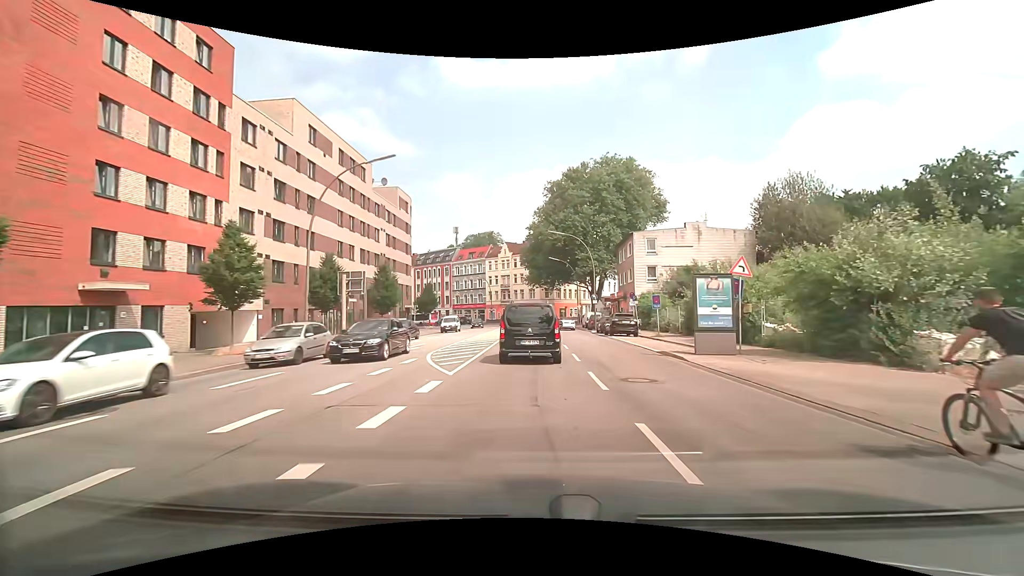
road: secondary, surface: asphalt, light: Day
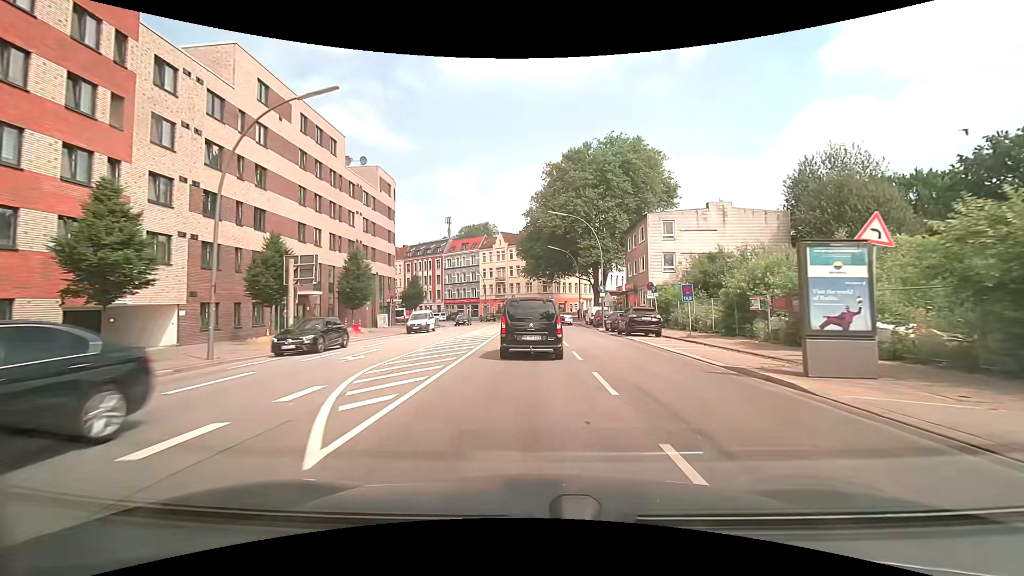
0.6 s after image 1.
(0.0, +7.3) m; 0°
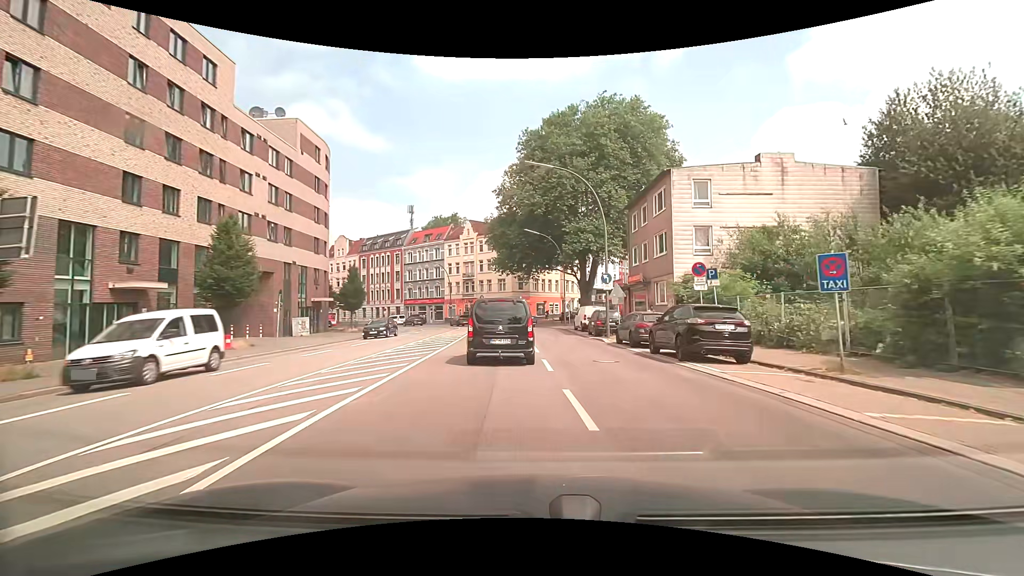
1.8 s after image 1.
(+0.3, +14.5) m; +3°
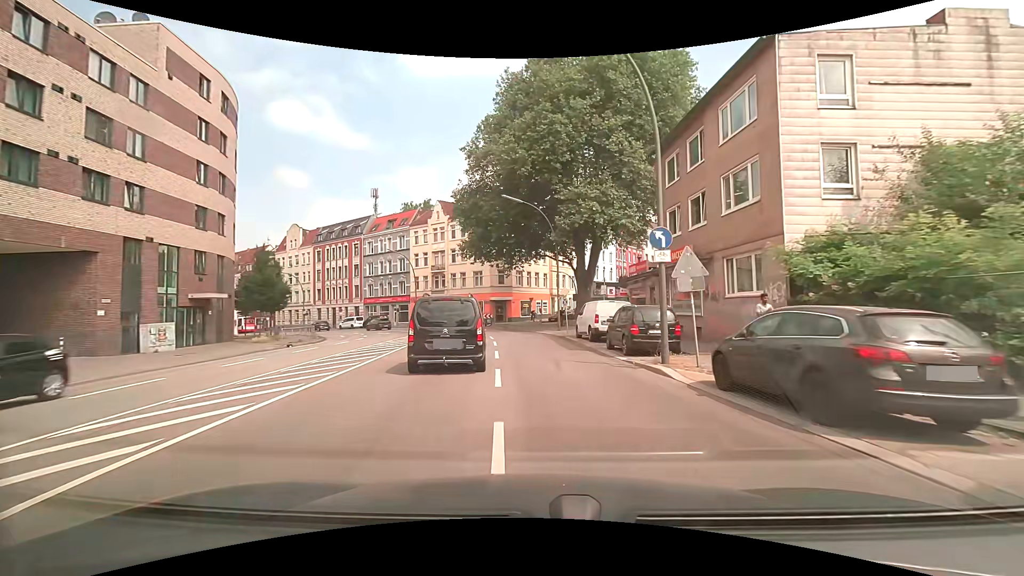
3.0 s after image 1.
(+0.2, +14.5) m; +2°
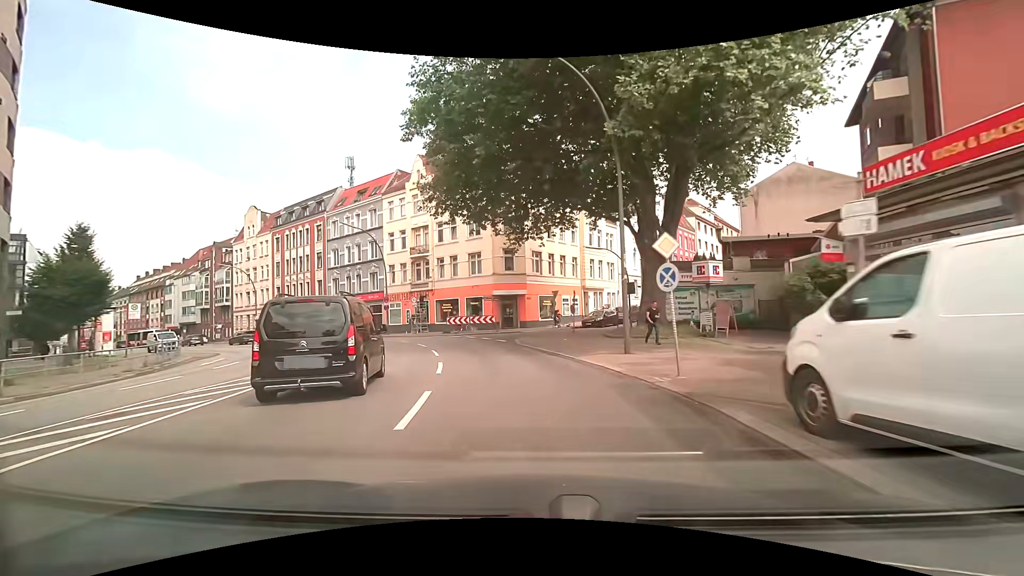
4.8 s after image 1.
(-0.5, +21.3) m; -3°
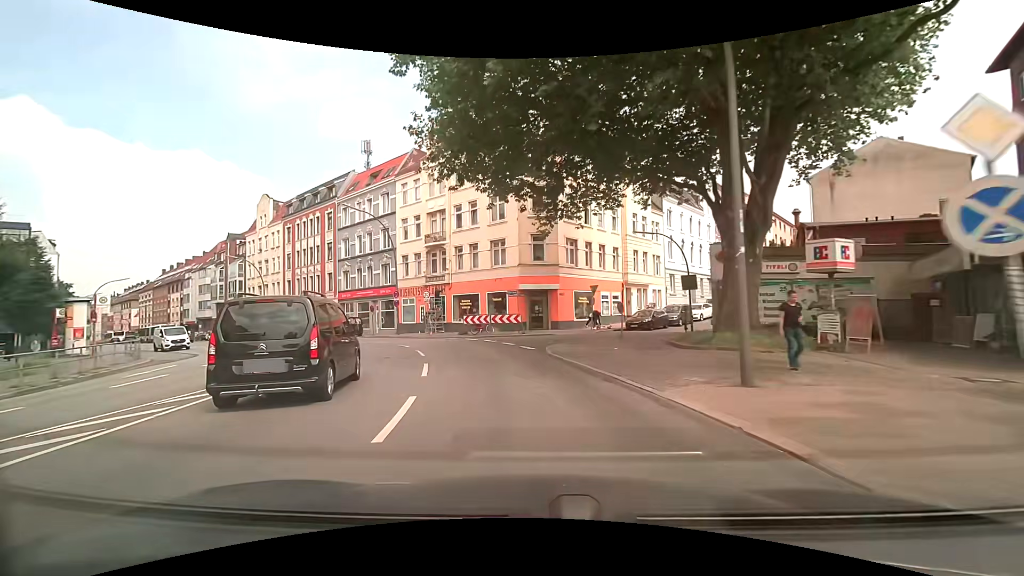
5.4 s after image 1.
(-0.2, +6.6) m; -3°
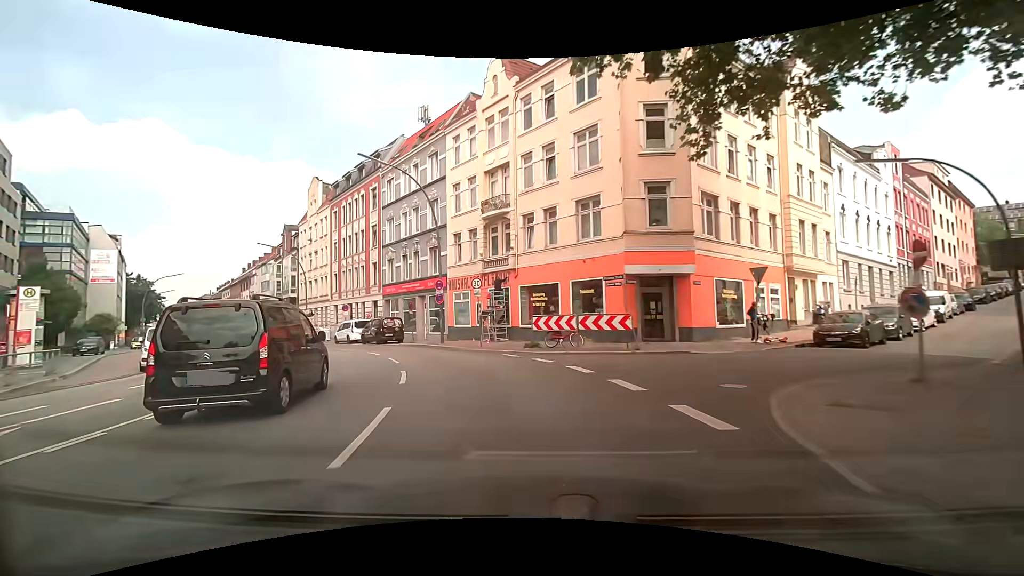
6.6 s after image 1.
(-1.0, +13.0) m; -9°
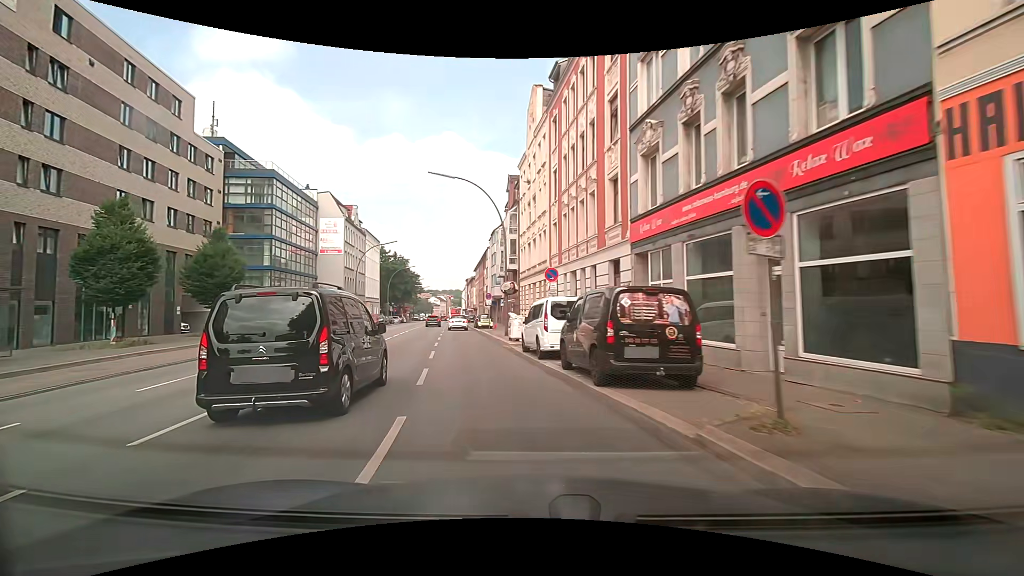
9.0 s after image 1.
(-6.1, +24.8) m; -30°
